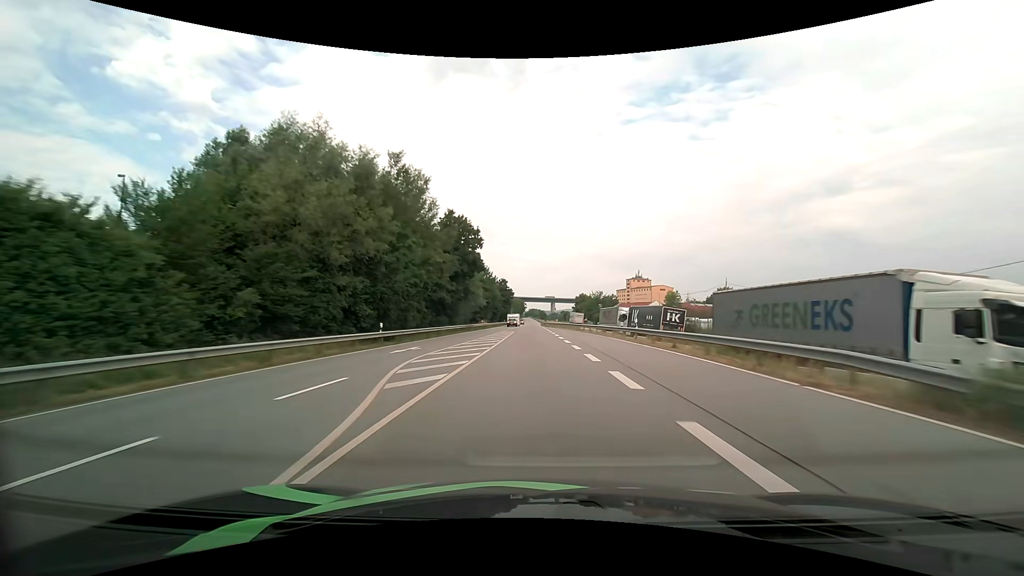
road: primary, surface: asphalt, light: Day
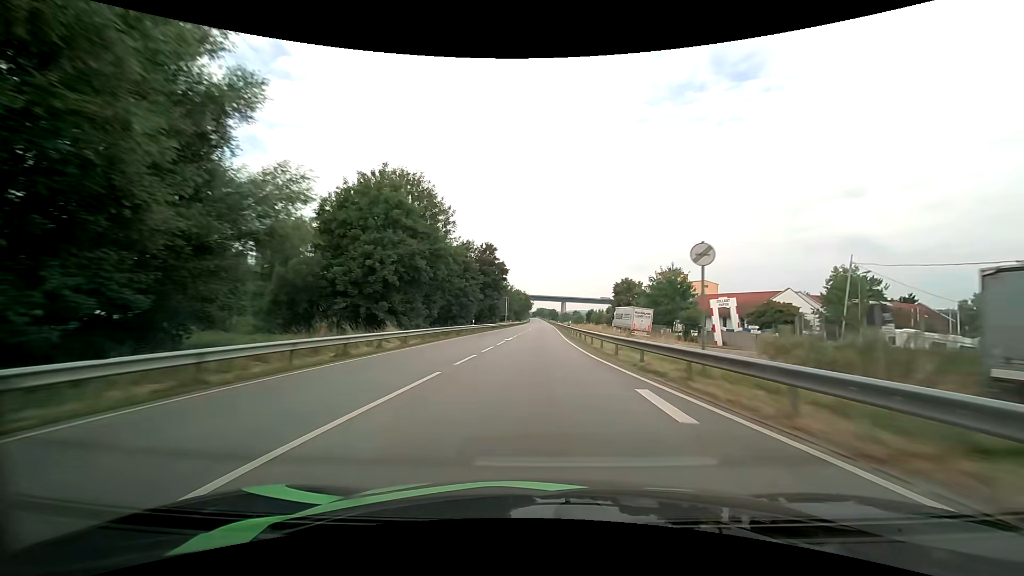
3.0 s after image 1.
(-0.9, +75.0) m; -1°
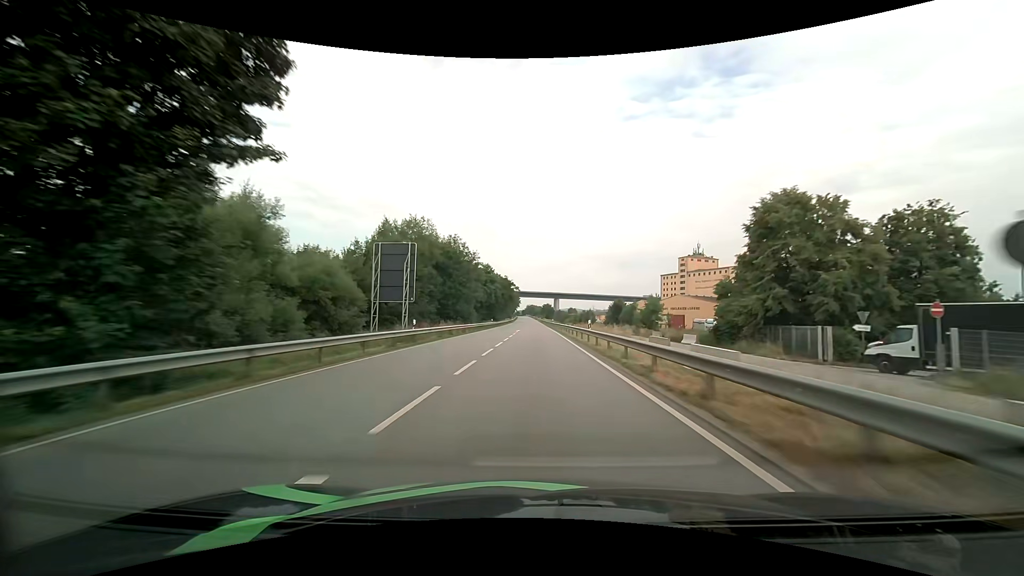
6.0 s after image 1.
(+0.9, +75.2) m; +1°
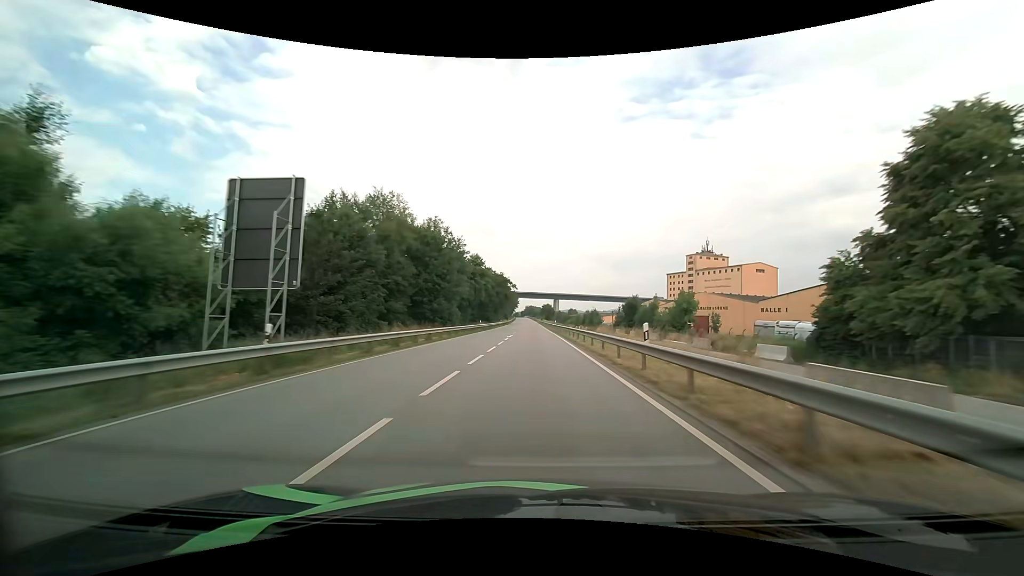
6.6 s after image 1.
(0.0, +15.2) m; 0°
(0, +10) (0, +20) (0, +30) (0, +40) (0, +50) (-1, +60) (-1, +70) (-1, +80) (-1, +90) (-1, +100) m
